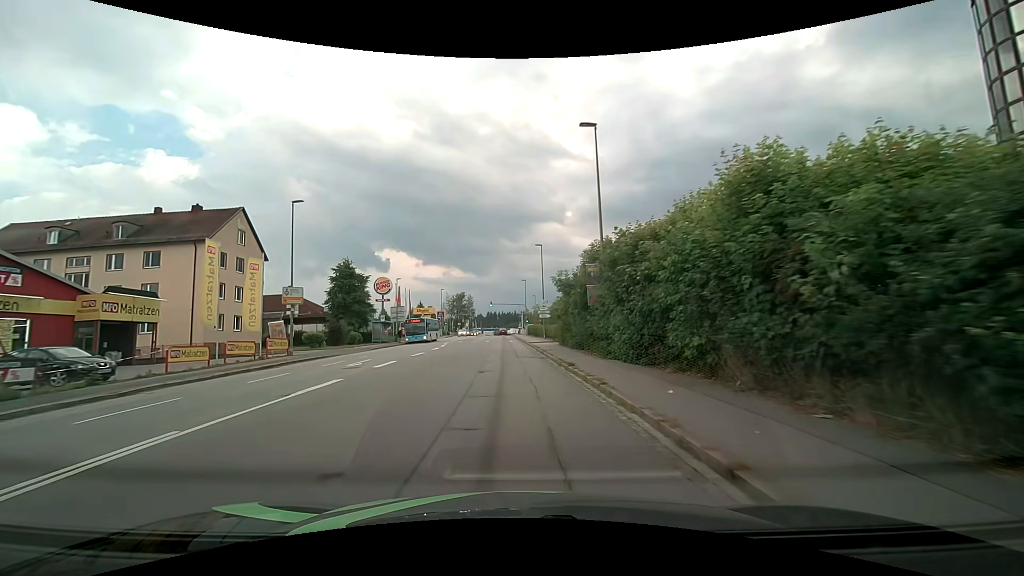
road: tertiary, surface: asphalt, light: Day
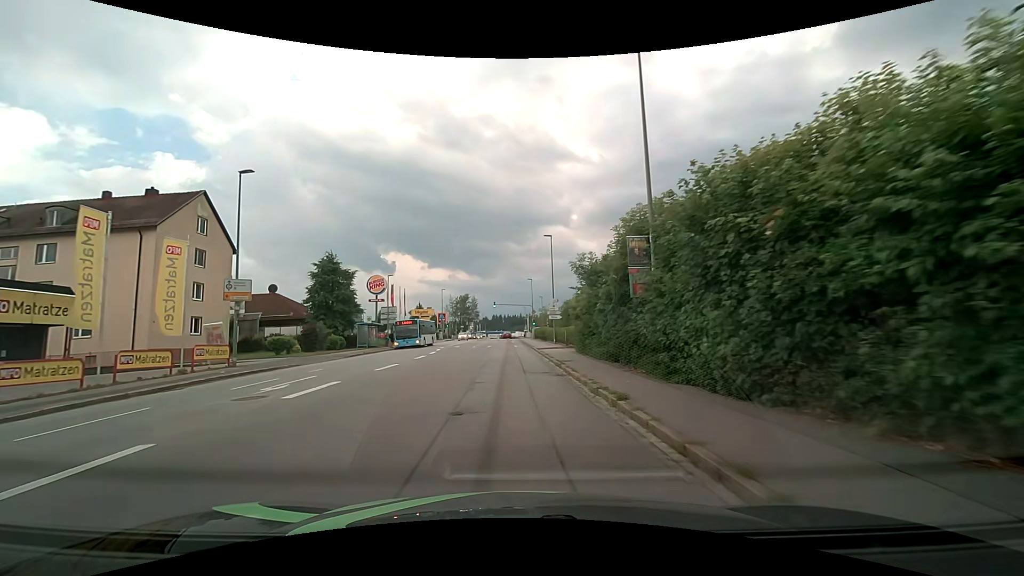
(0.0, +7.2) m; 0°
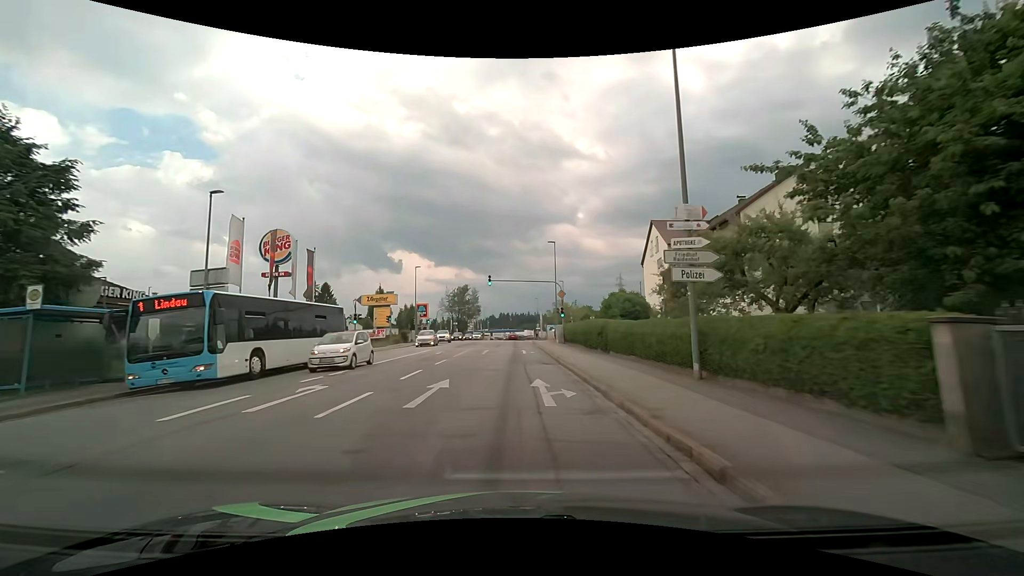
(-0.6, +34.9) m; -1°
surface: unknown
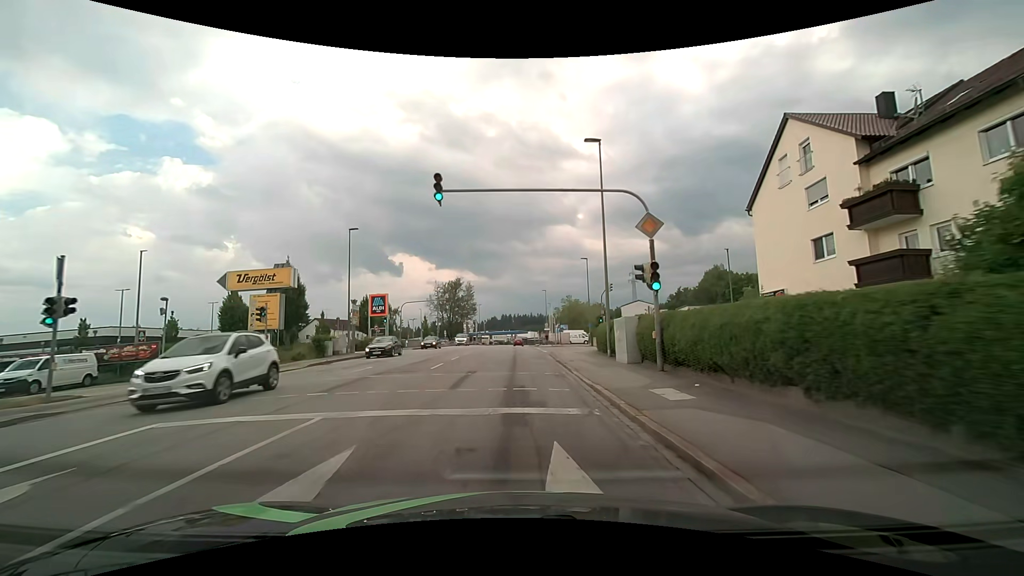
(0.0, +27.8) m; 0°
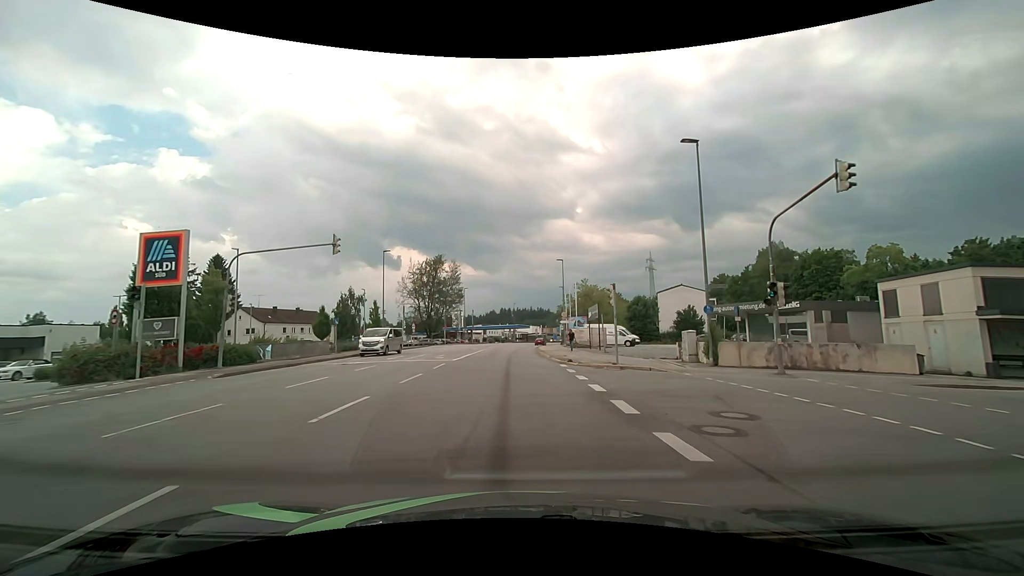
(-0.2, +35.0) m; 0°
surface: asphalt
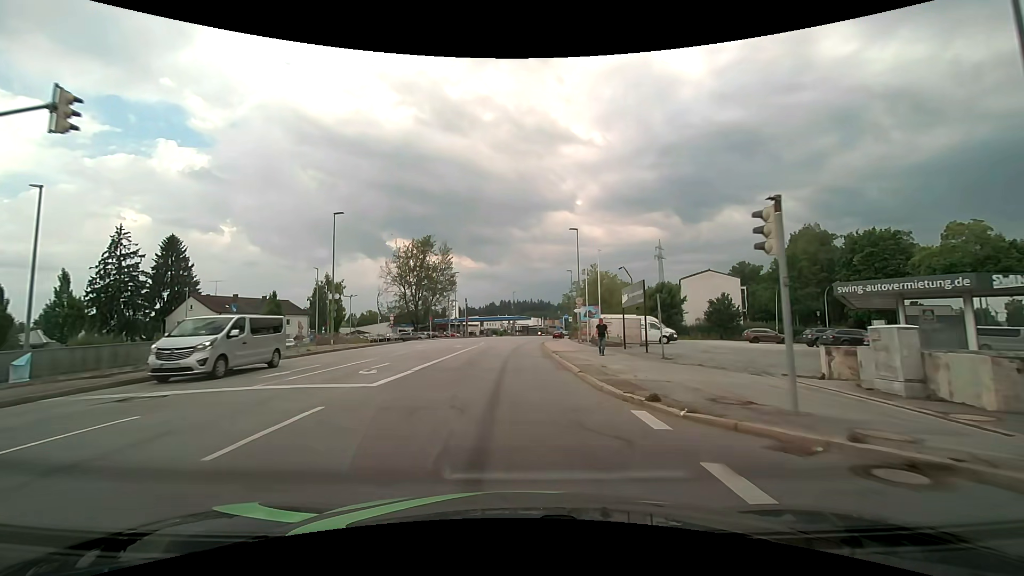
(0.0, +14.1) m; 0°
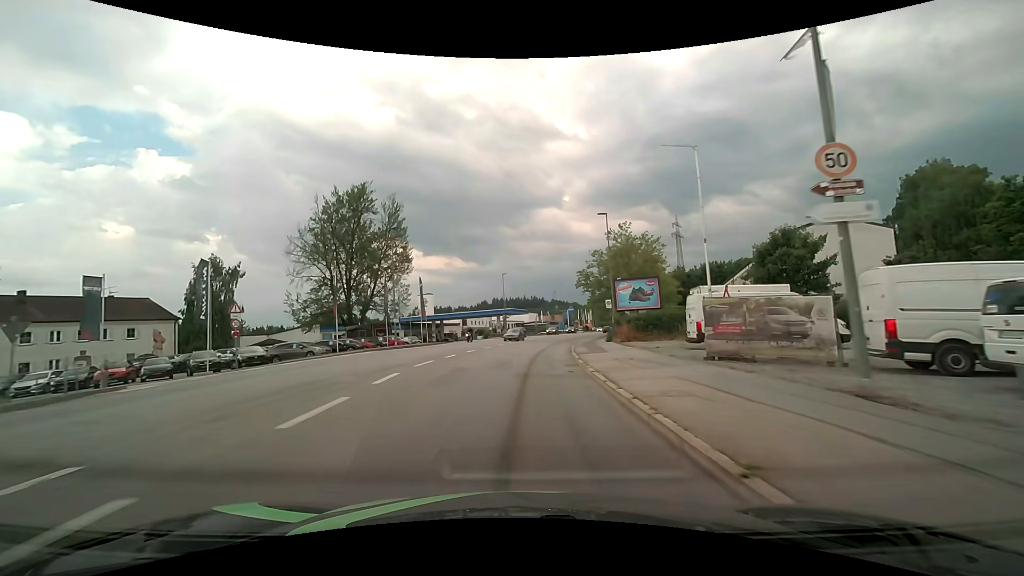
(0.0, +35.8) m; +1°
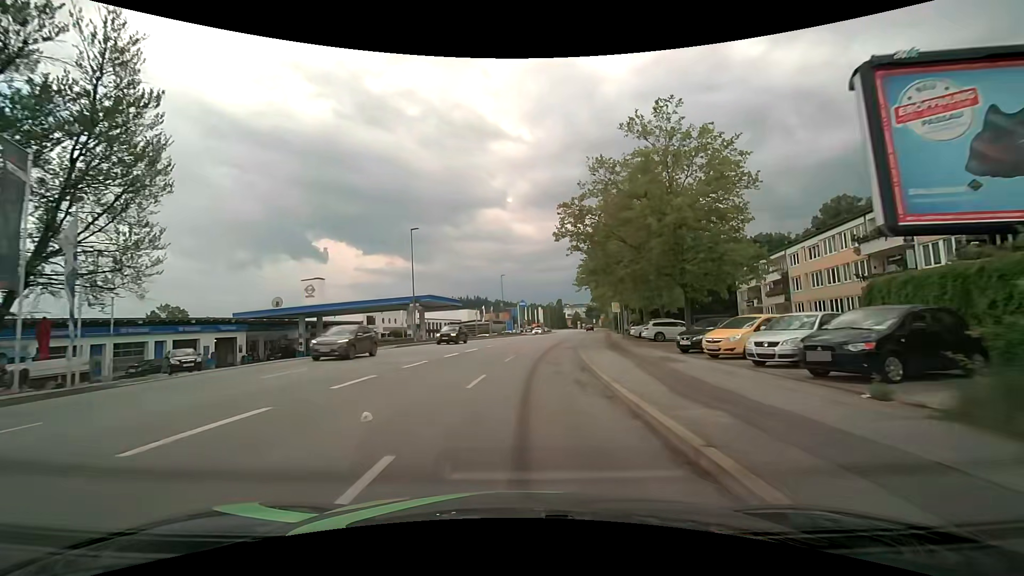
(+1.9, +36.6) m; +7°
(0, +10) (+1, +20) (+1, +30) (+3, +40) (+4, +50) (+6, +60) (+8, +69) (+9, +79) (+11, +89) (+13, +99) m
